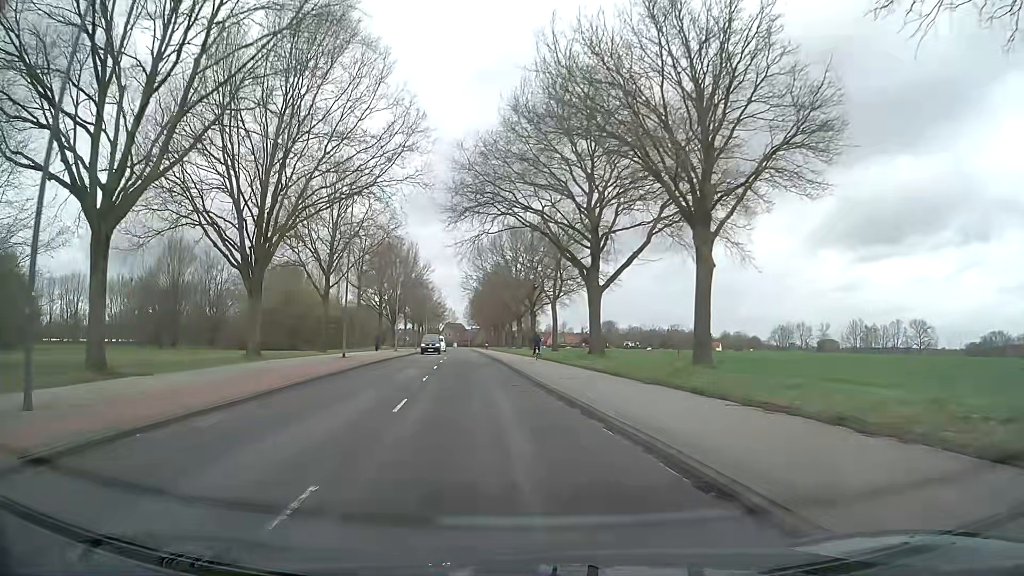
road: secondary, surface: asphalt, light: Day
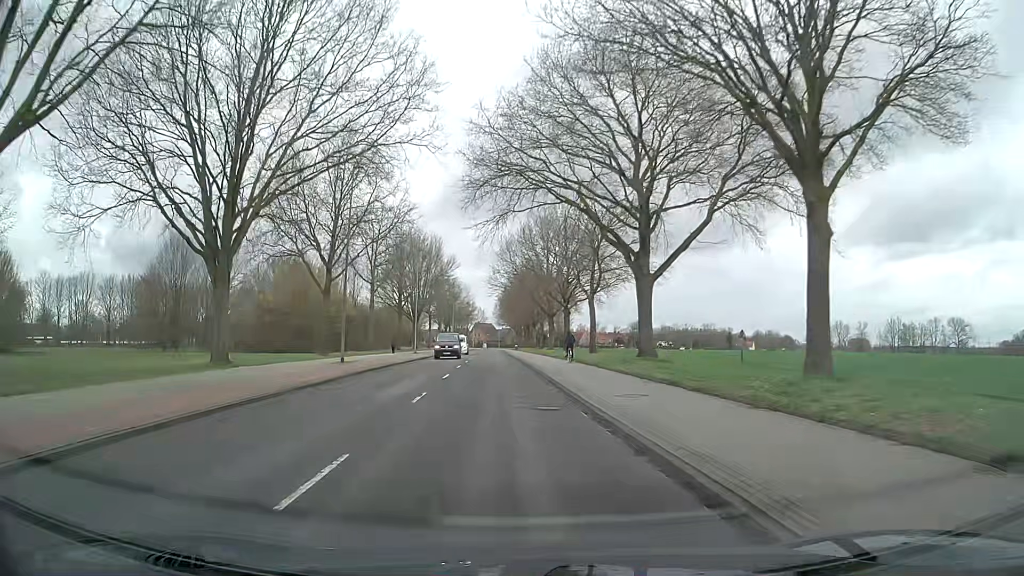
(-0.2, +7.2) m; -2°
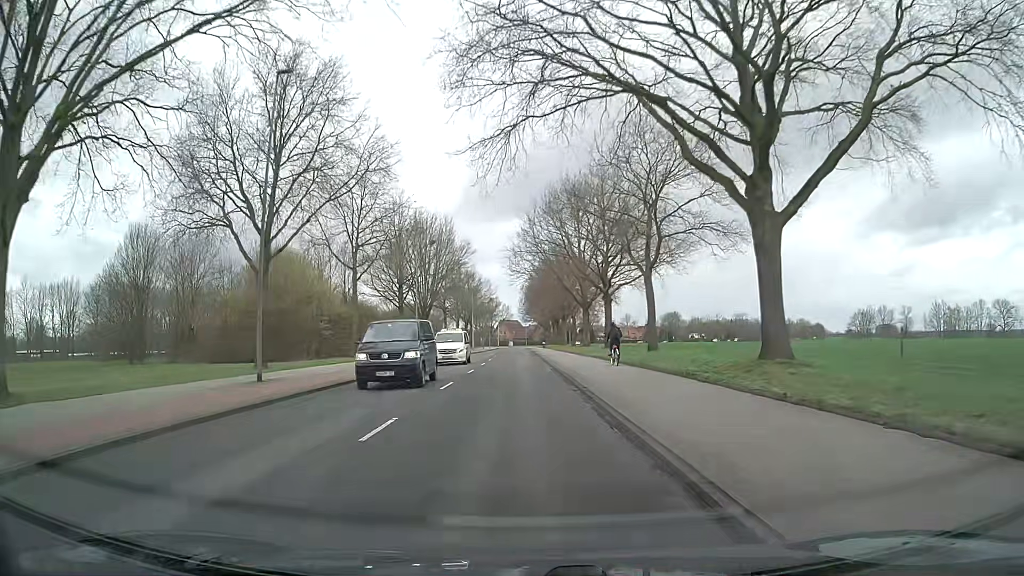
(-0.4, +14.6) m; -2°
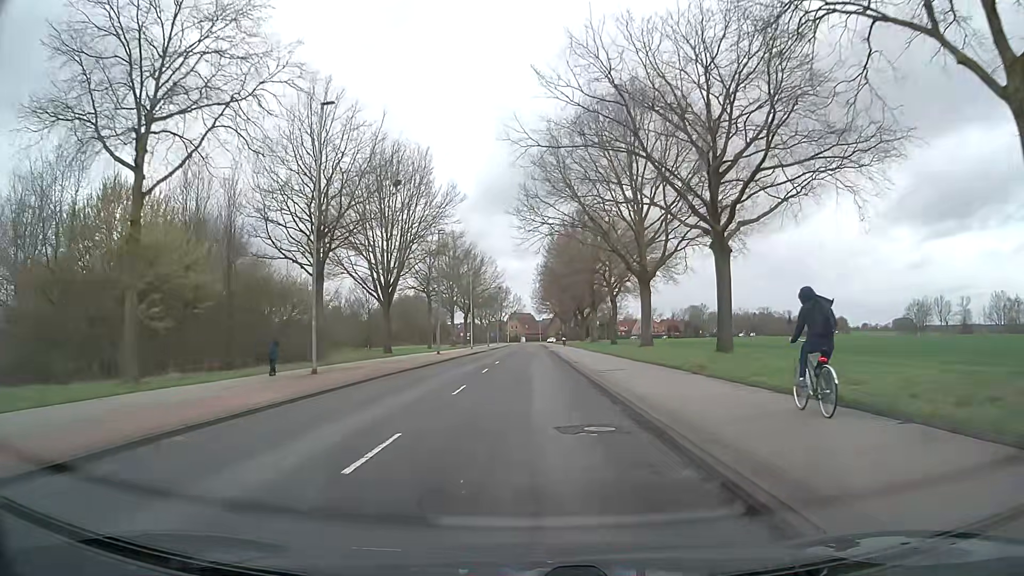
(-0.7, +29.2) m; -1°
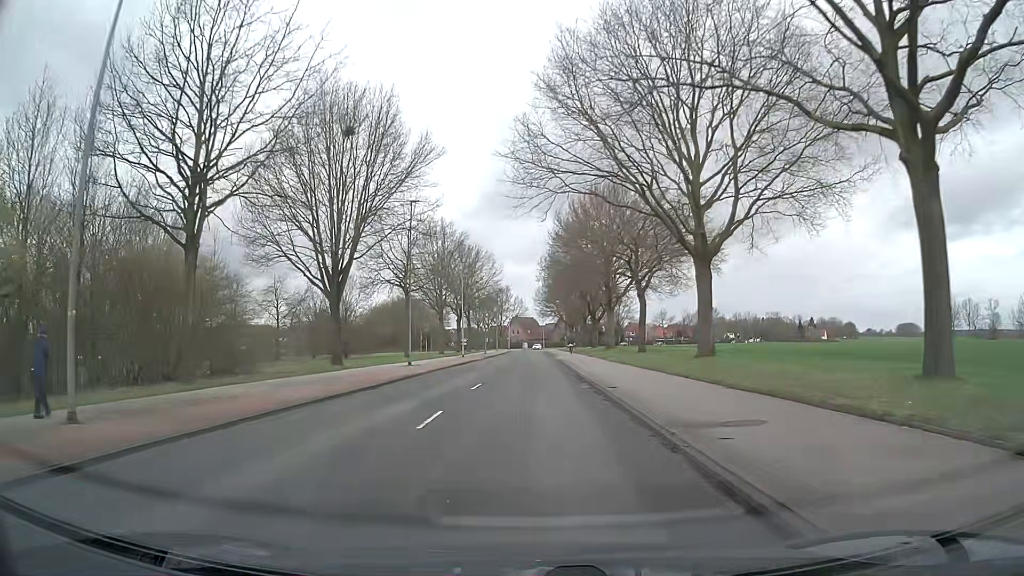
(-0.1, +14.5) m; -1°
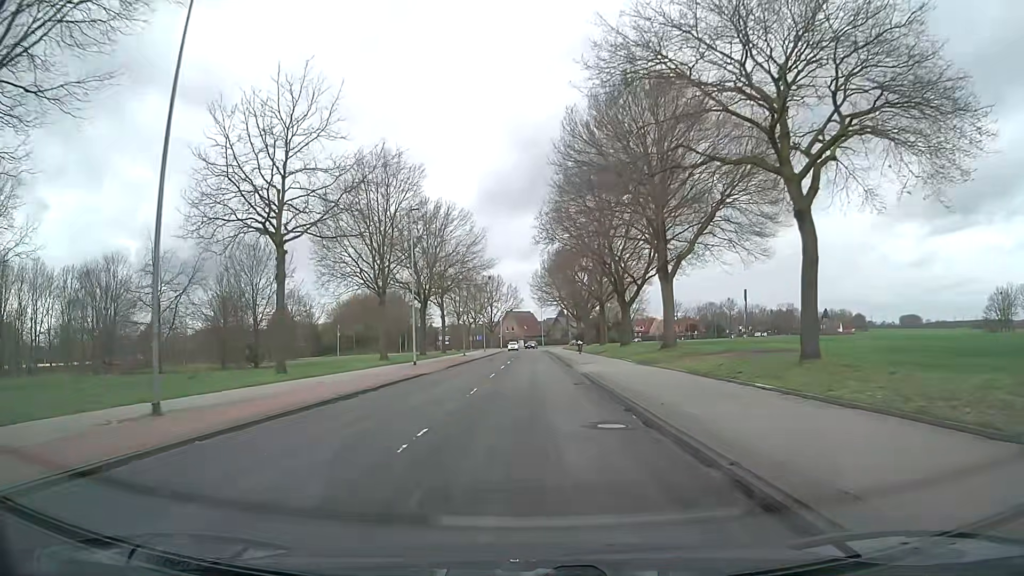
(+0.2, +29.7) m; 0°
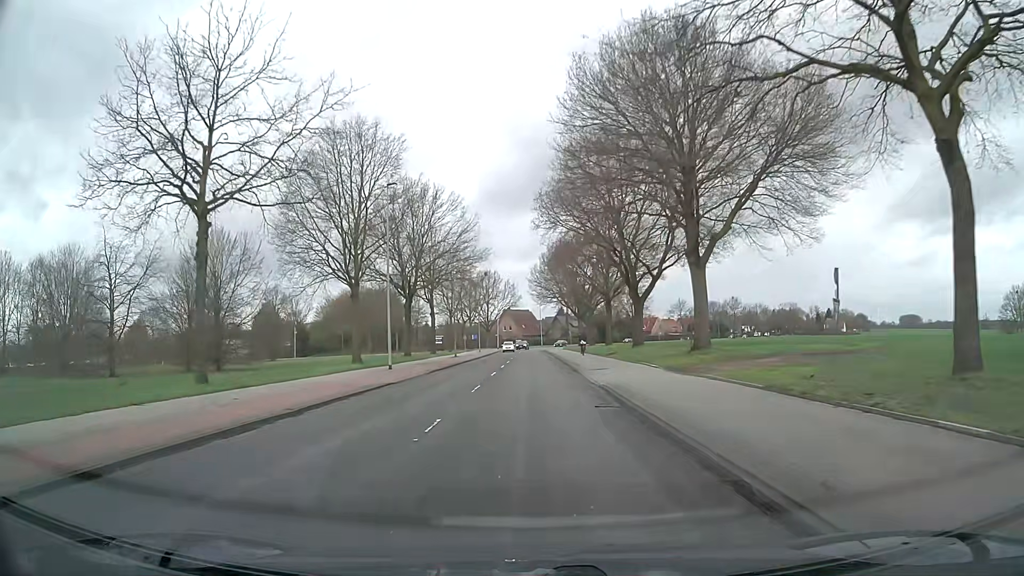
(+0.1, +7.5) m; +1°
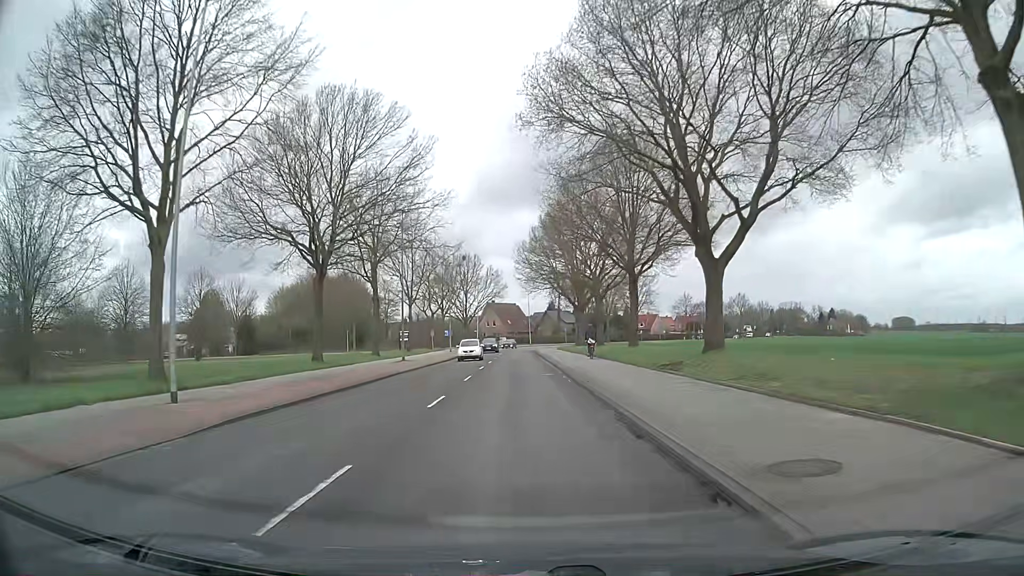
(+0.2, +22.8) m; +1°
(0, +10) (0, +20) (-1, +30) (-1, +40) (-1, +50) (-1, +60) (-1, +70) (-2, +80) (-1, +90) (-1, +100) m
